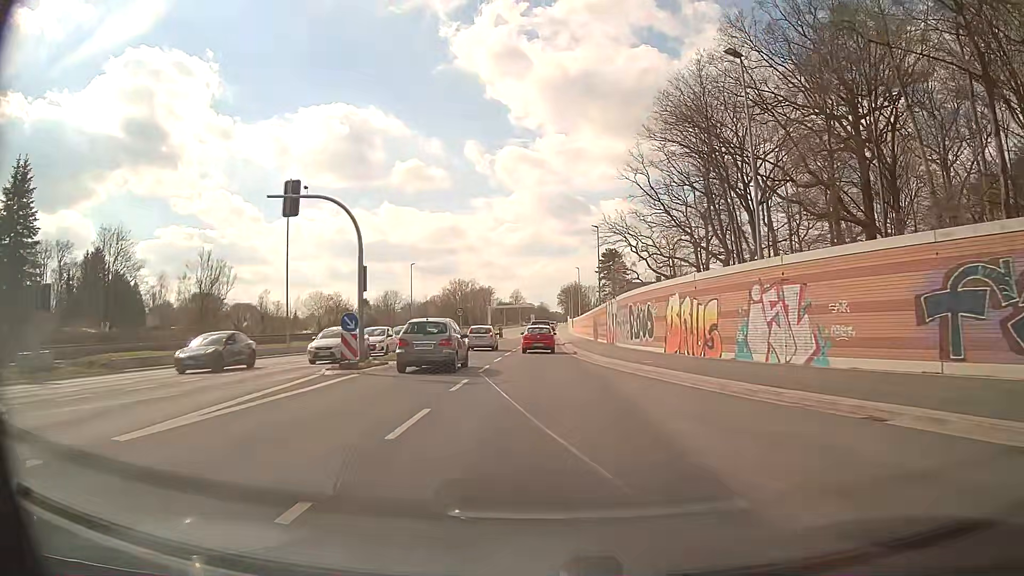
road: secondary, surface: asphalt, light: Day
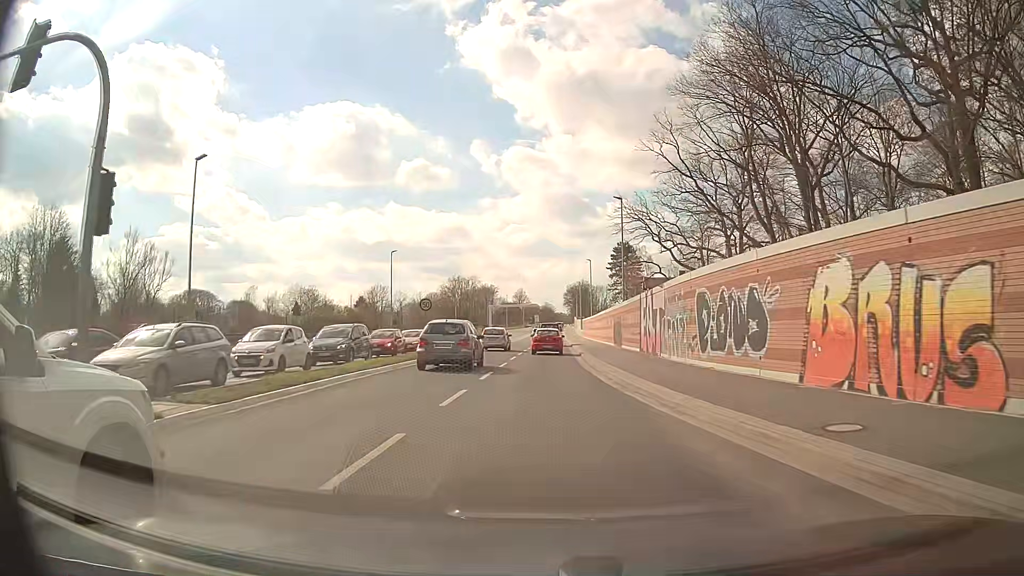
(-0.1, +14.9) m; -1°
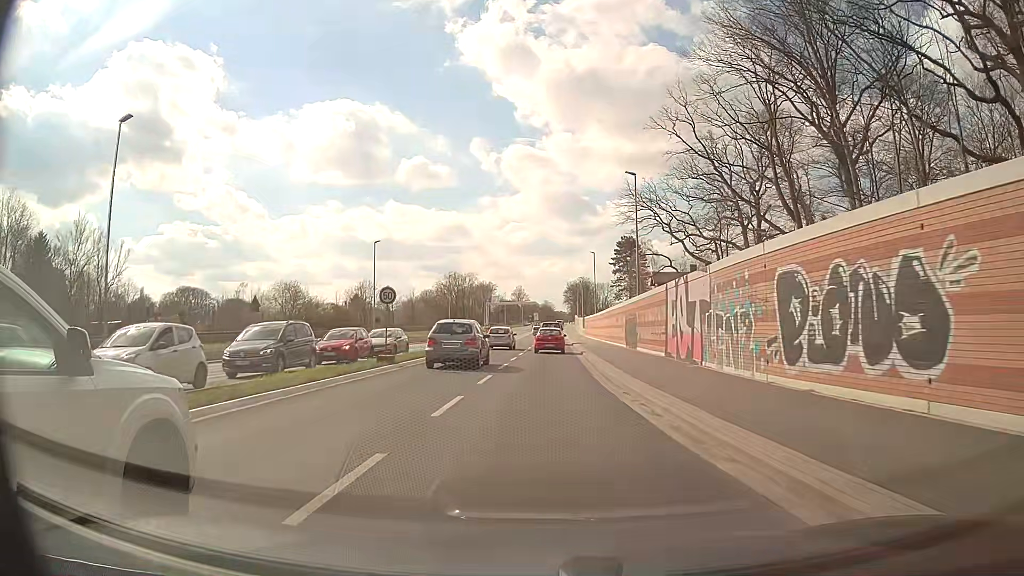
(0.0, +7.5) m; 0°
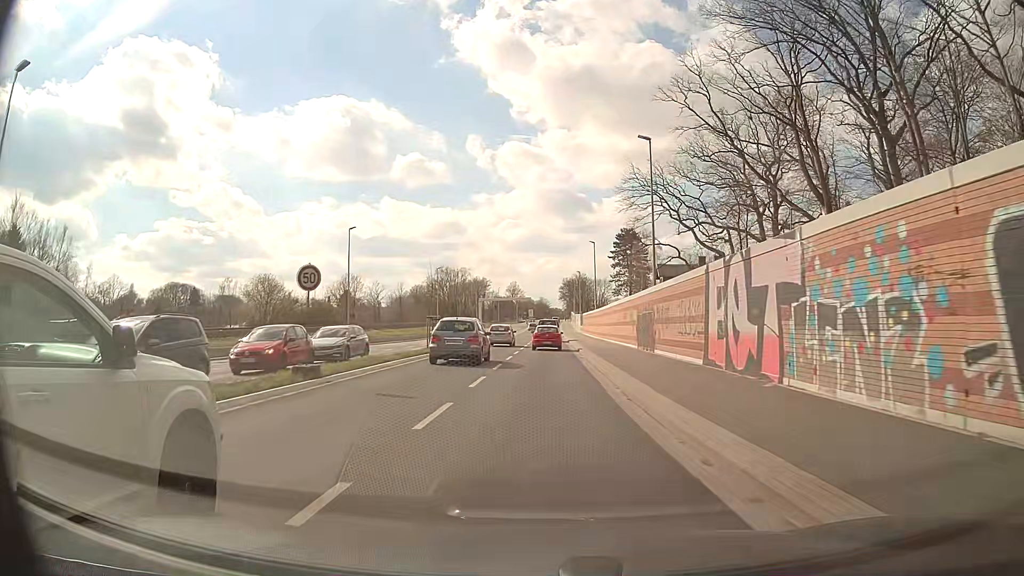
(+0.1, +7.5) m; +1°
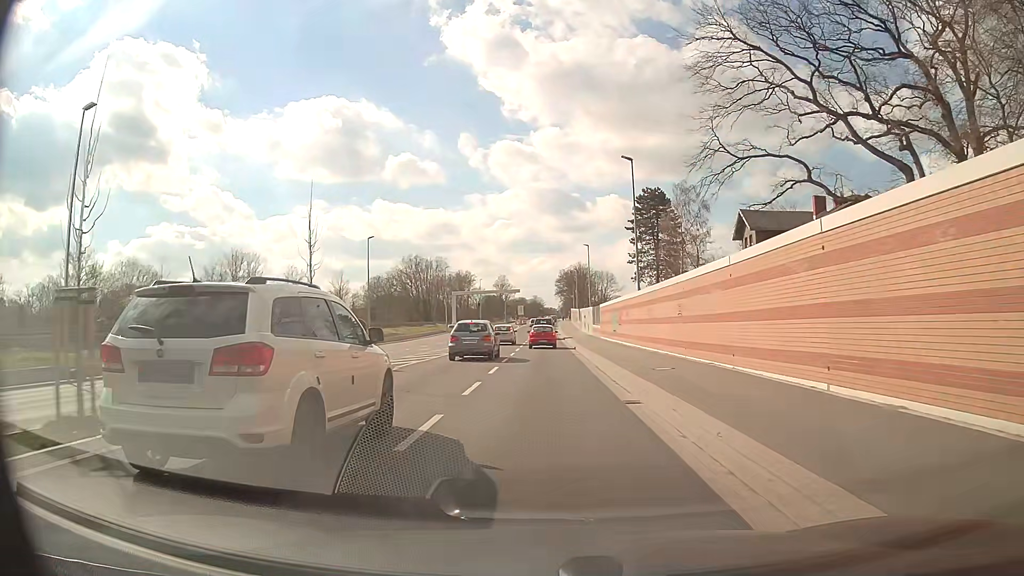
(+0.2, +38.0) m; 0°
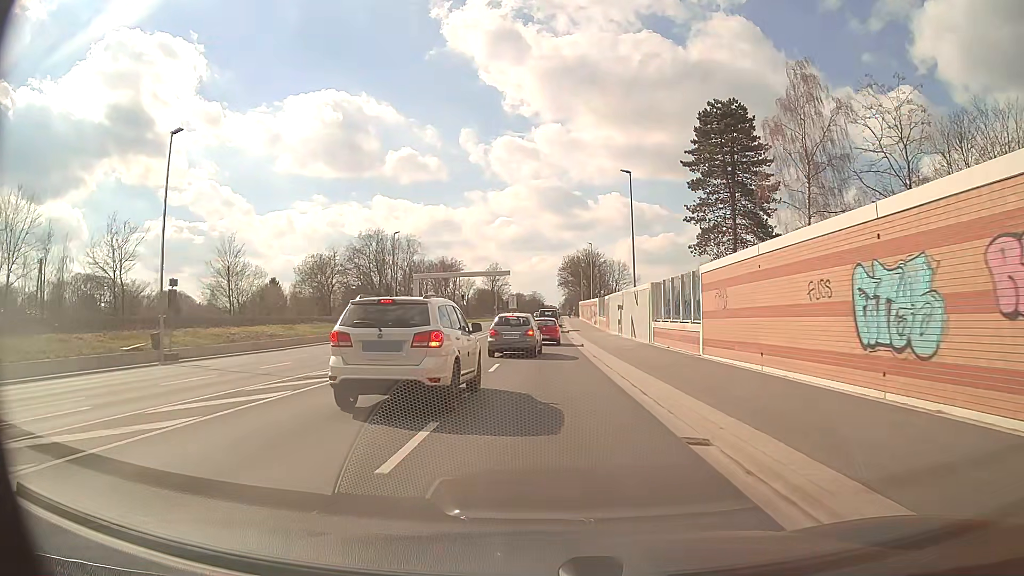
(+0.1, +37.8) m; 0°
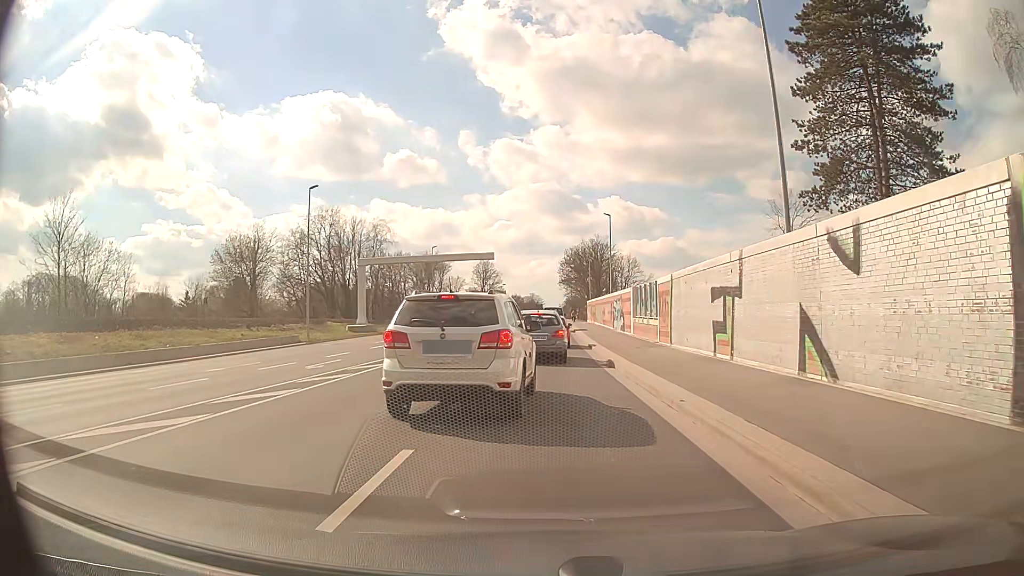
(0.0, +26.1) m; 0°
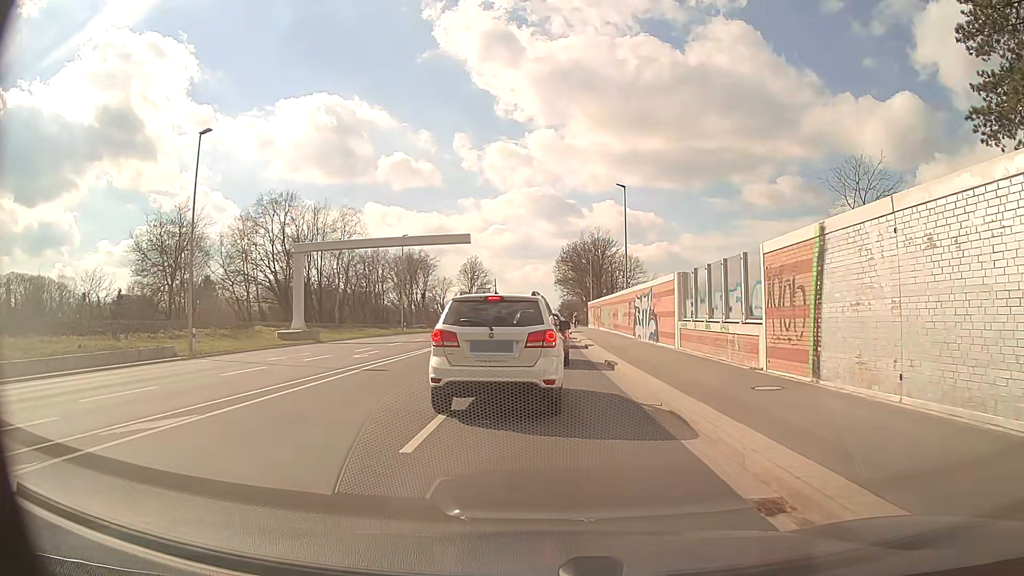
(0.0, +15.1) m; +1°
(0, +10) (0, +20) (0, +30) (0, +40) (0, +50) (+1, +60) (+1, +70) (+1, +80) (+1, +90) (+1, +100) m
